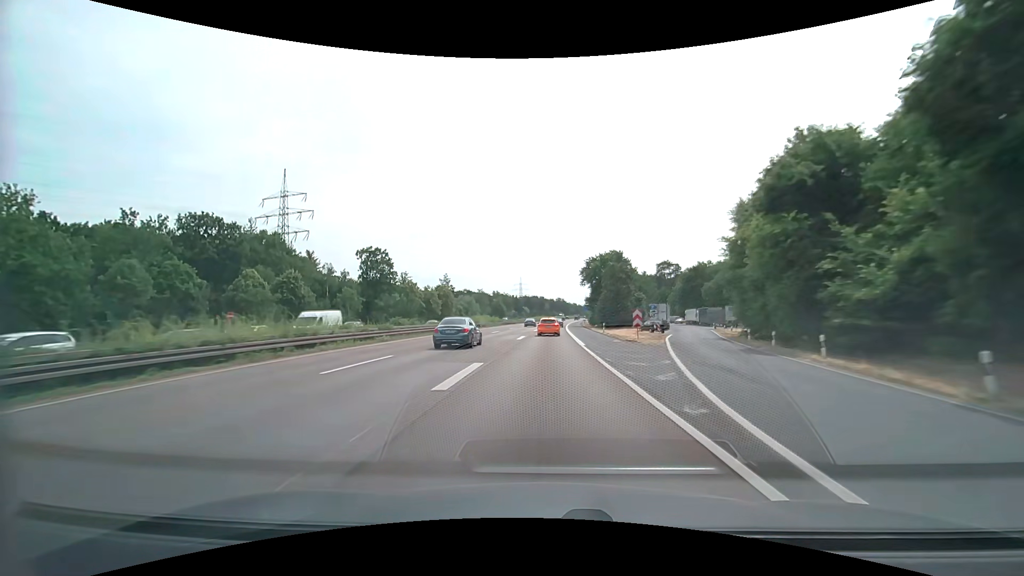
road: motorway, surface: asphalt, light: Day
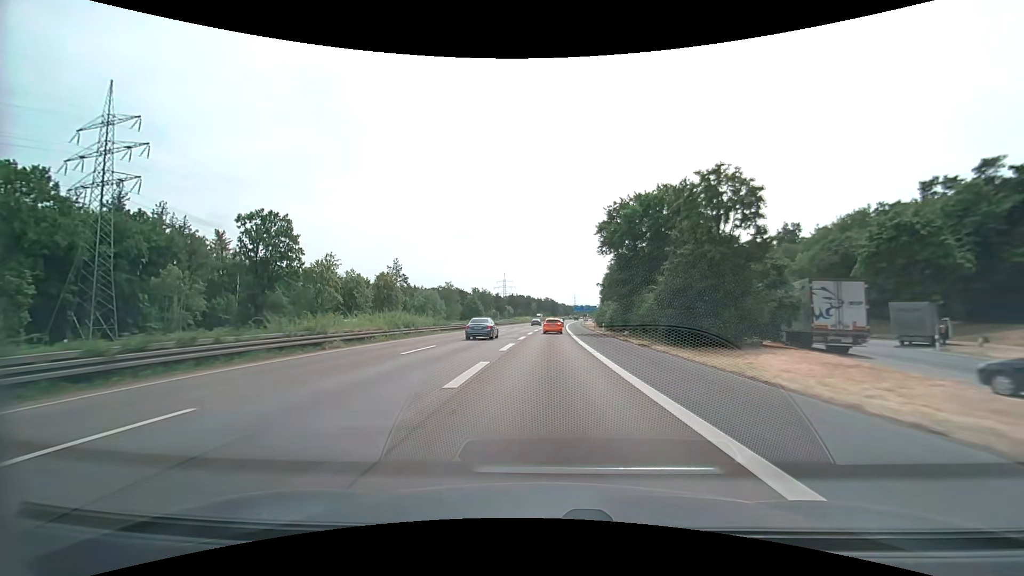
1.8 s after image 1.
(+0.5, +47.6) m; +1°
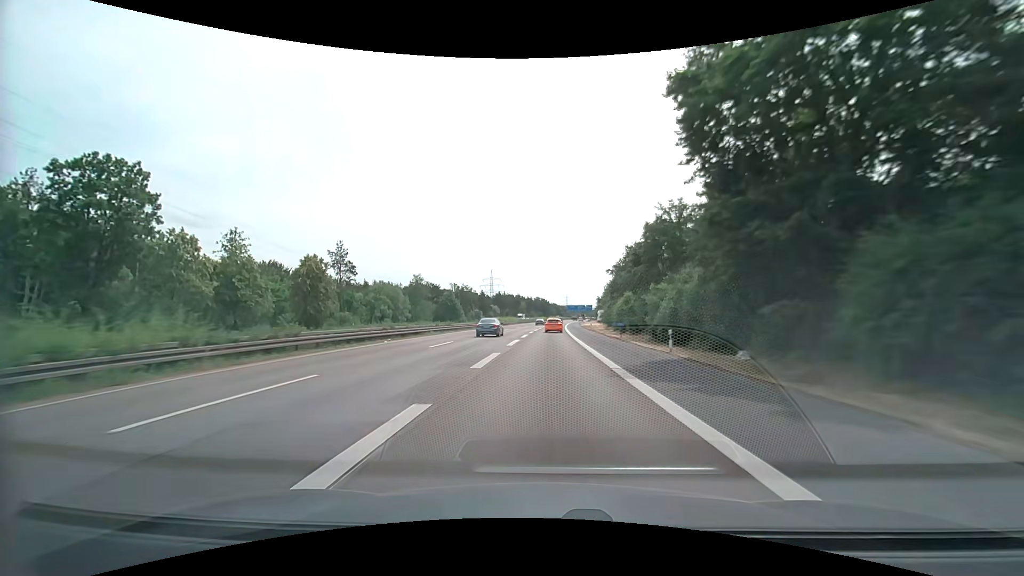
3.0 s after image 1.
(+0.3, +31.5) m; +1°
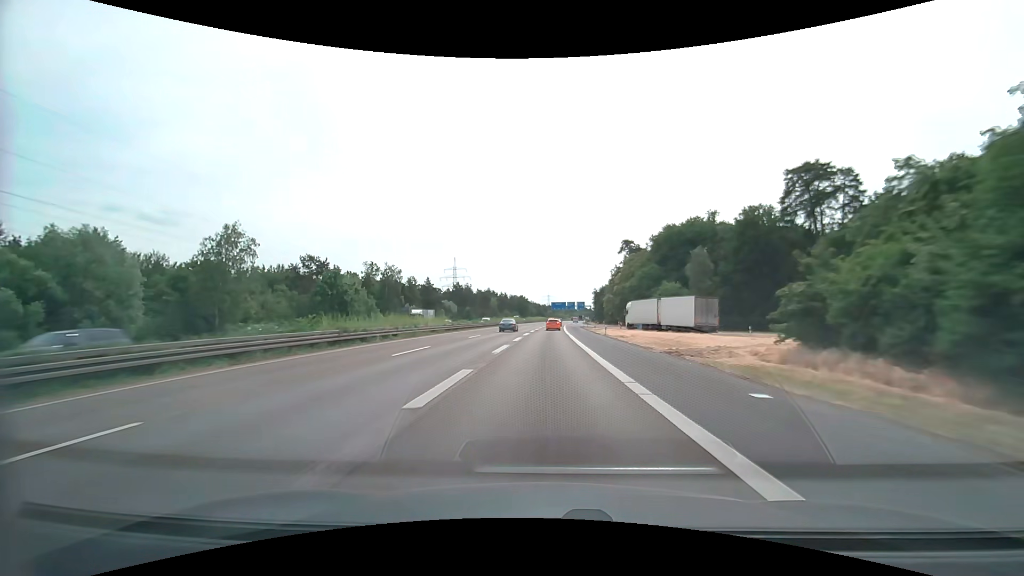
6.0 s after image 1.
(+1.8, +77.8) m; +3°
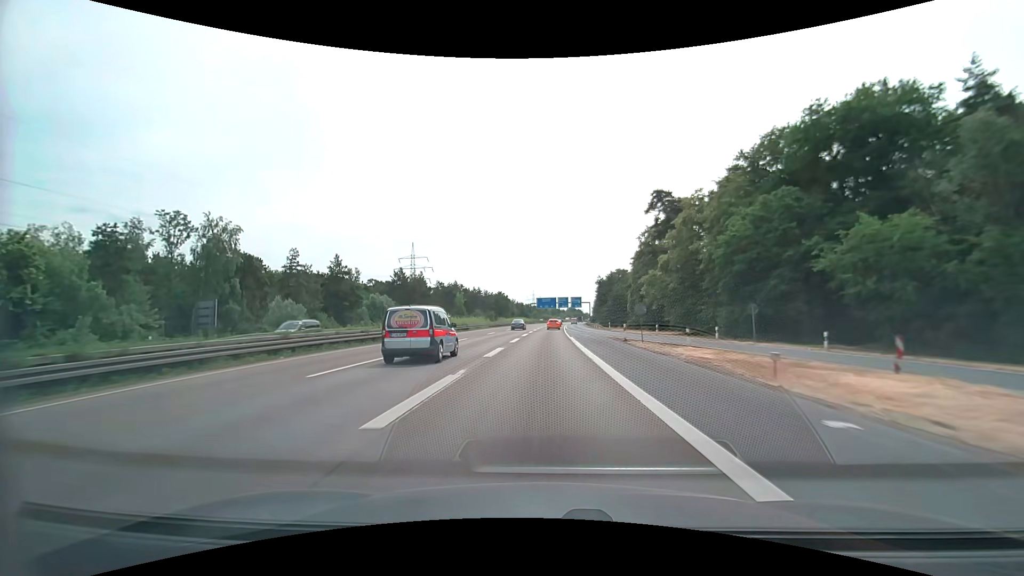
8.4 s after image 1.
(+0.9, +61.2) m; +2°
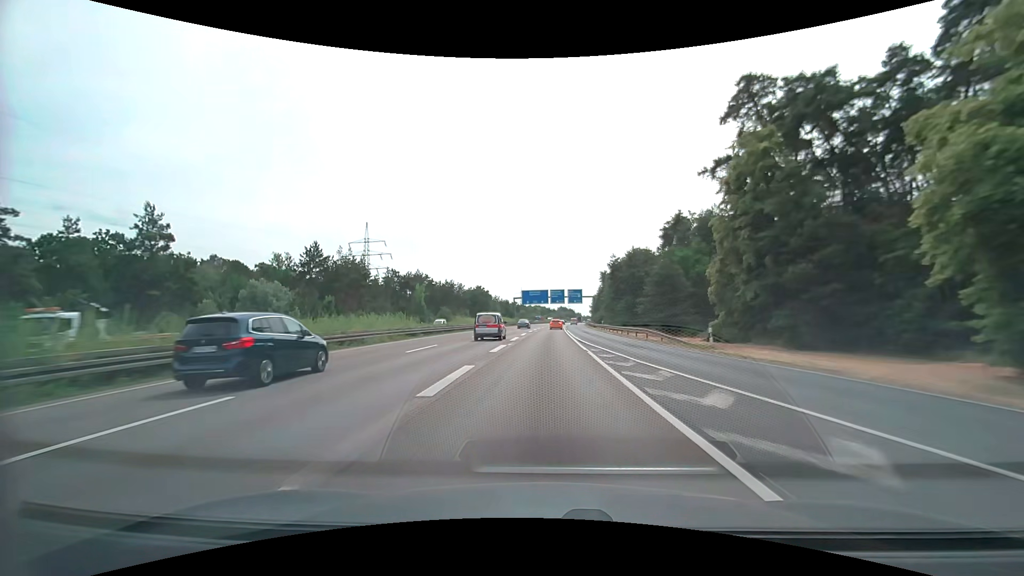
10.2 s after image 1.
(+0.4, +45.2) m; +1°
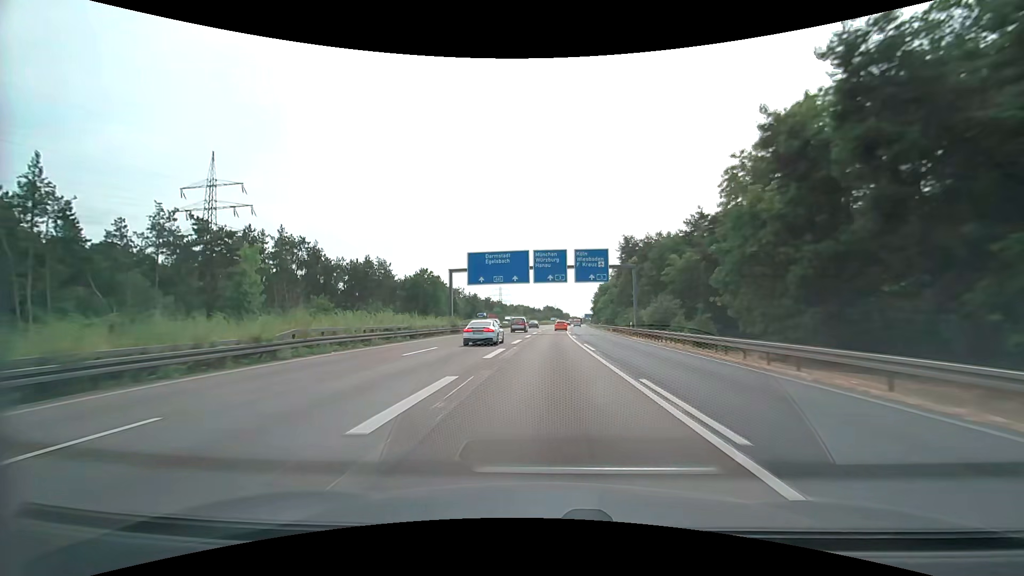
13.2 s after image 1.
(+1.2, +74.3) m; +2°
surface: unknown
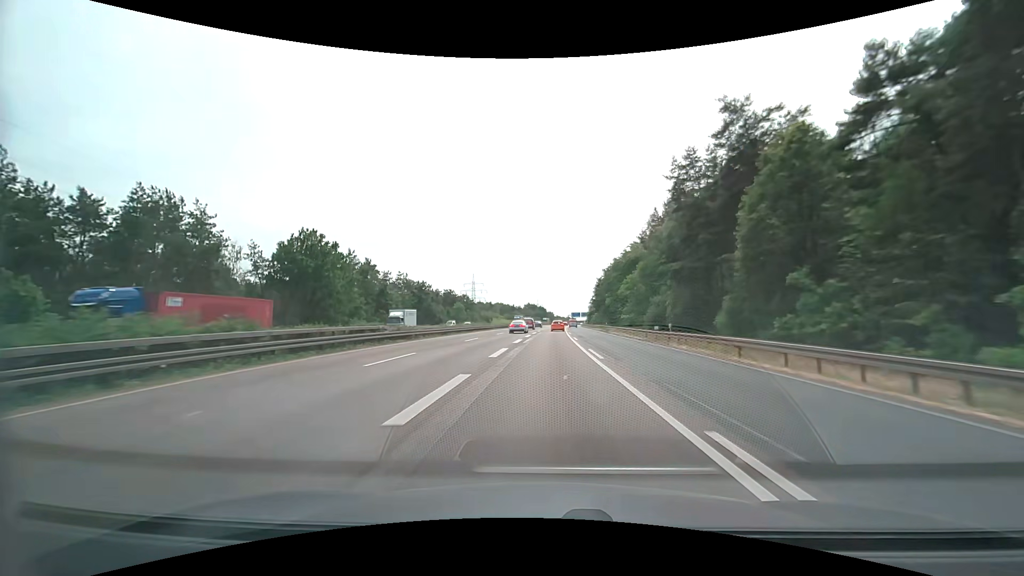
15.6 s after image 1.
(+1.1, +58.9) m; +2°
(0, +10) (0, +20) (0, +30) (0, +40) (+1, +50) (+1, +60) (+1, +70) (+2, +80) (+2, +90) (+2, +100) m
